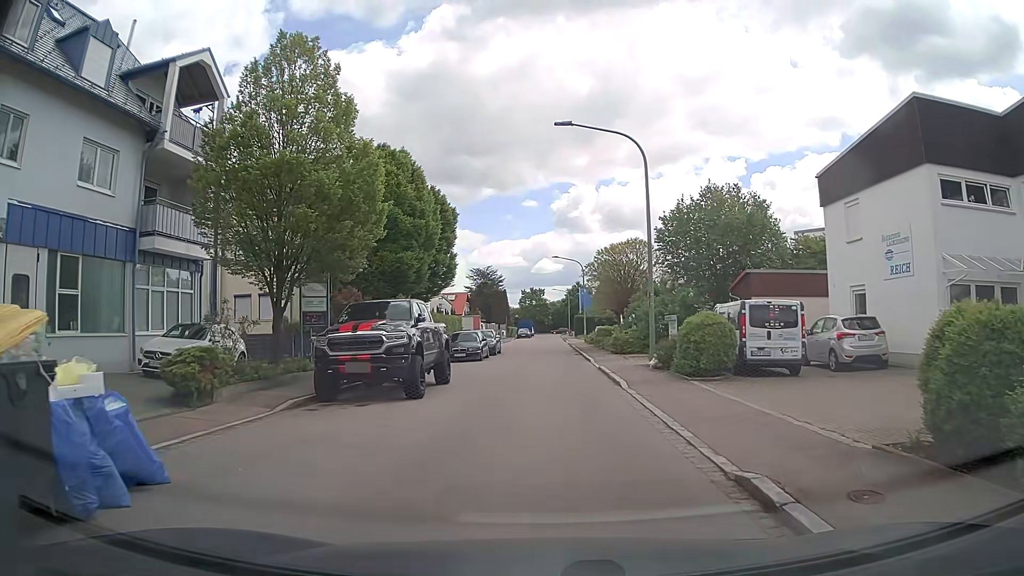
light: Day
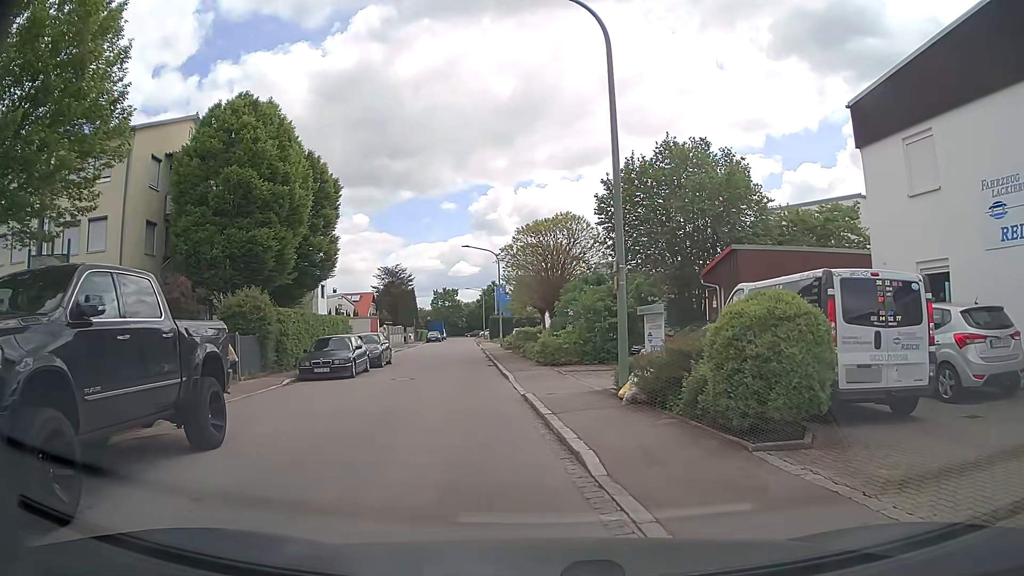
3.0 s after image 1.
(+0.4, +9.0) m; +6°
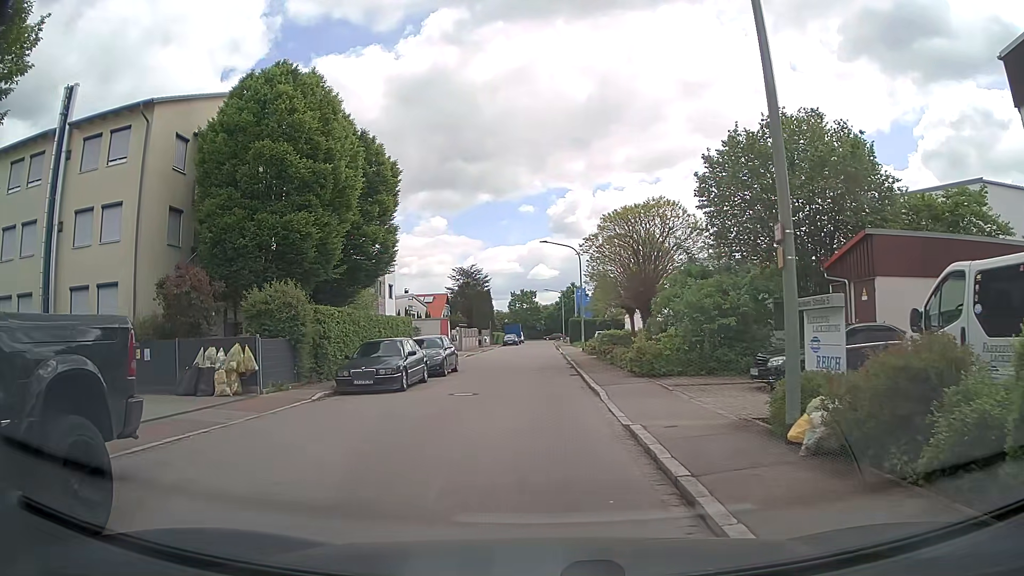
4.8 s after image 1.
(-0.2, +4.3) m; -6°
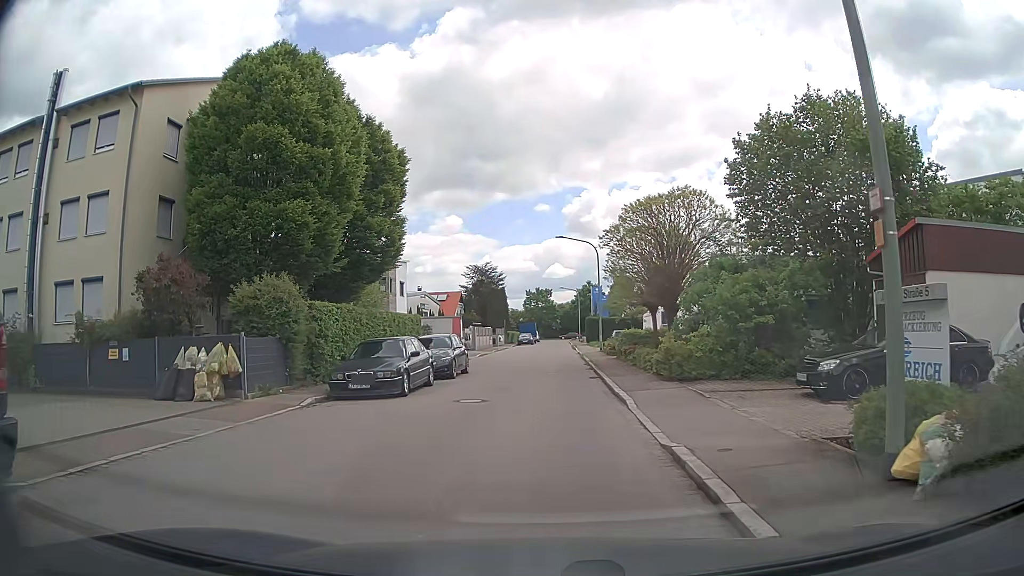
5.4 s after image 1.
(0.0, +1.9) m; -1°
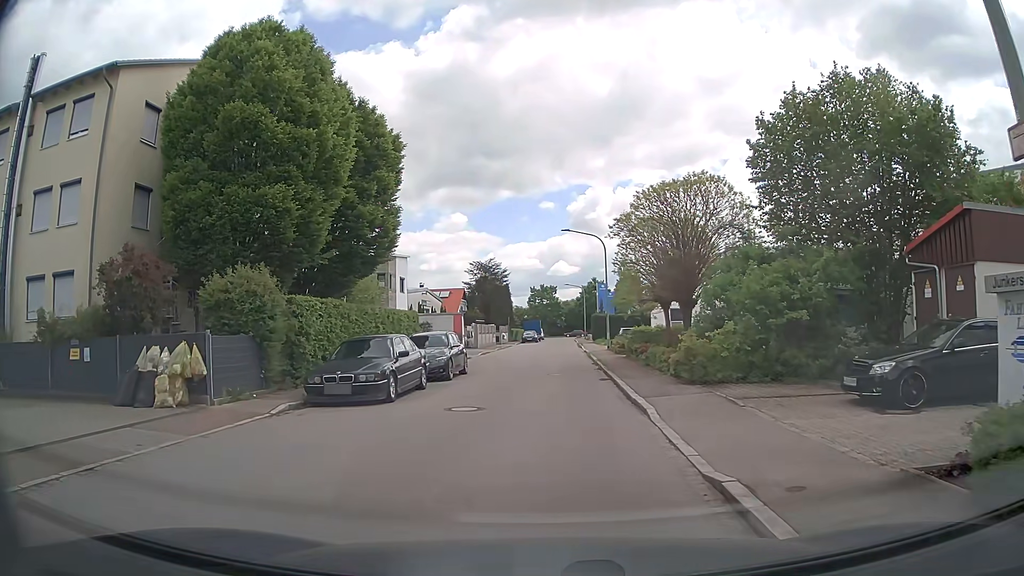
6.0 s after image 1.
(0.0, +1.9) m; -1°
